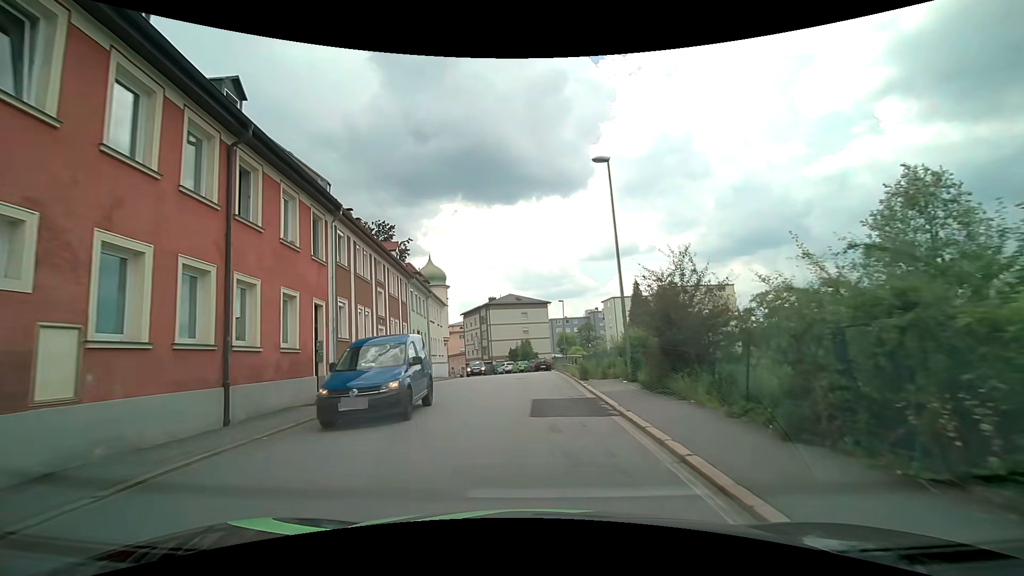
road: tertiary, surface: asphalt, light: Day
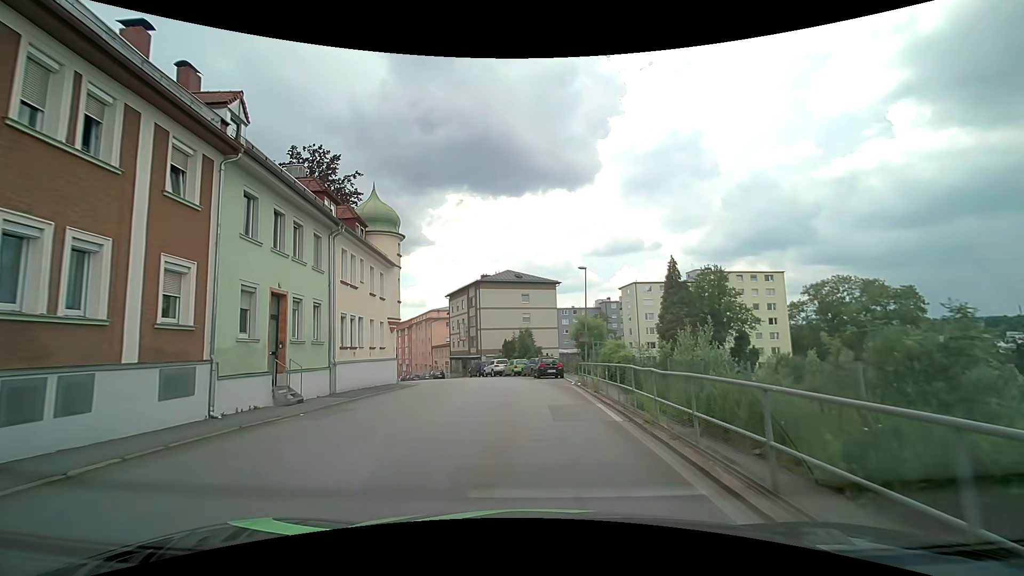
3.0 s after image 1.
(-0.2, +21.0) m; -1°
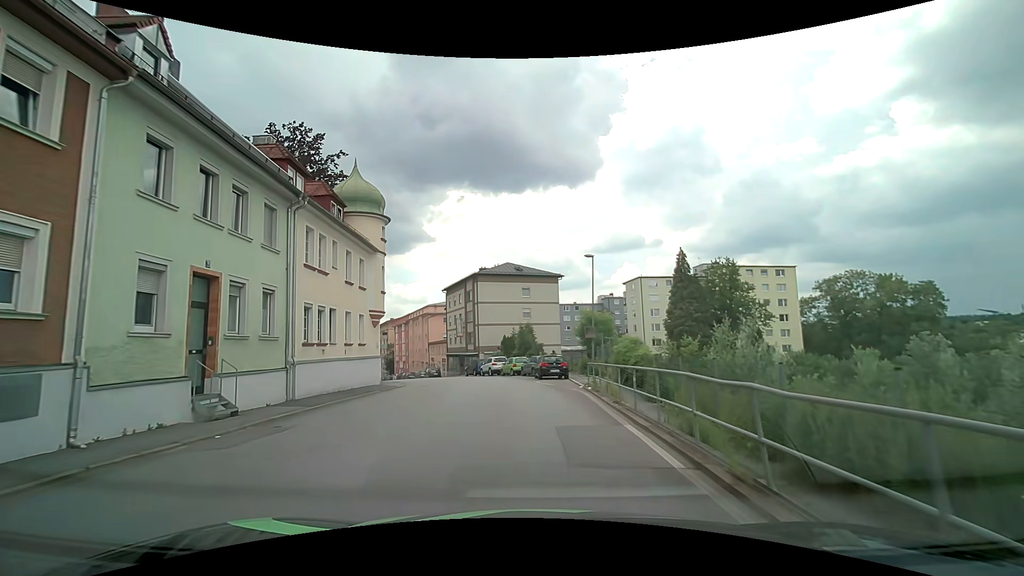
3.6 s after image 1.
(0.0, +3.8) m; +2°
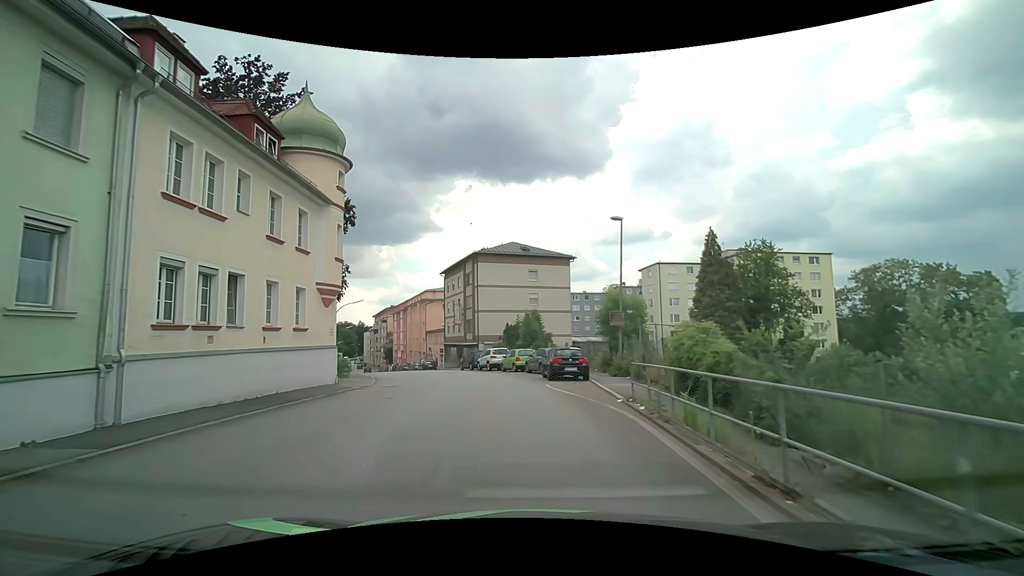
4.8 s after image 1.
(-0.2, +7.8) m; -2°
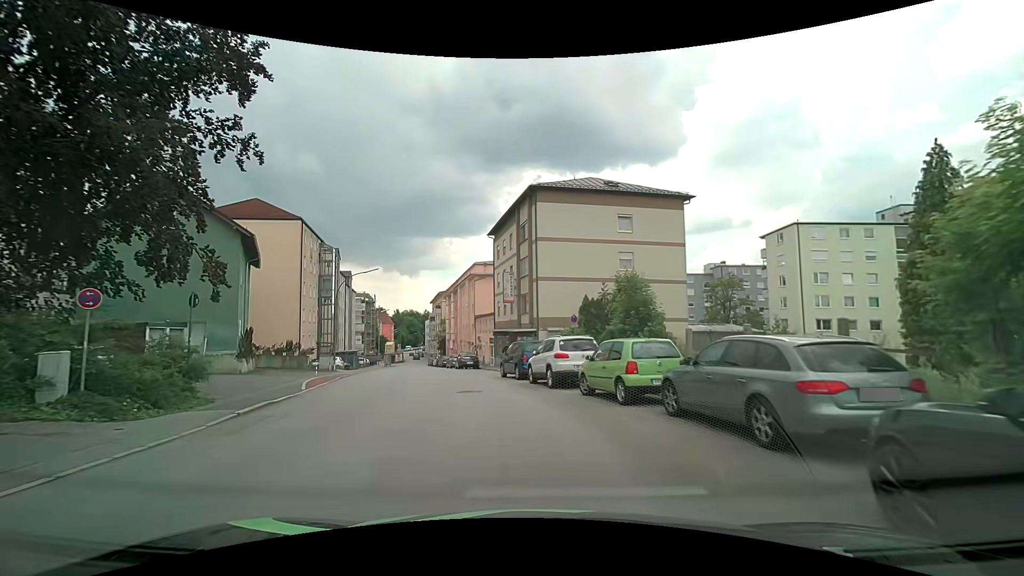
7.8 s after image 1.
(-1.2, +20.7) m; -8°
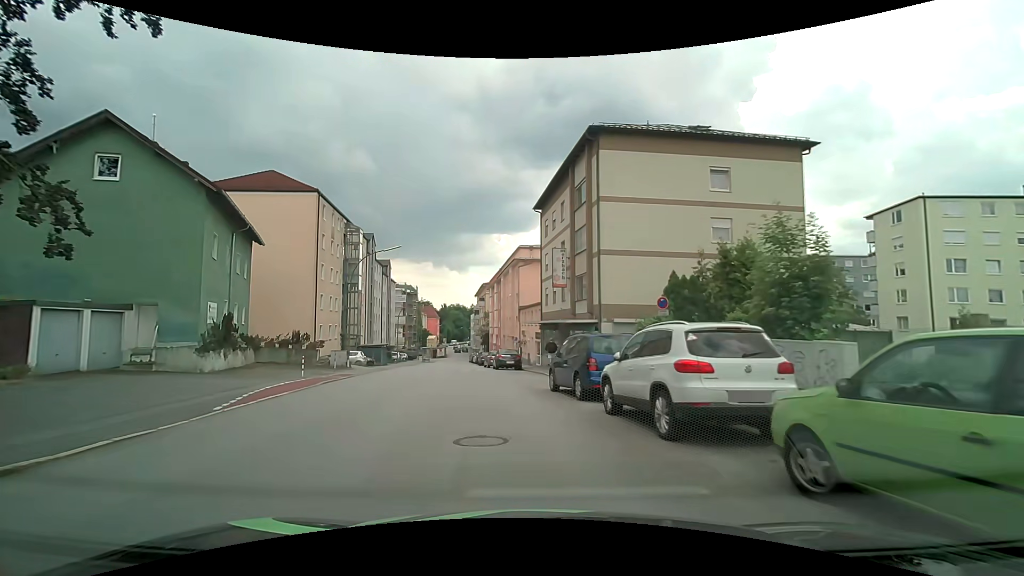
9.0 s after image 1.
(-0.3, +8.8) m; -5°
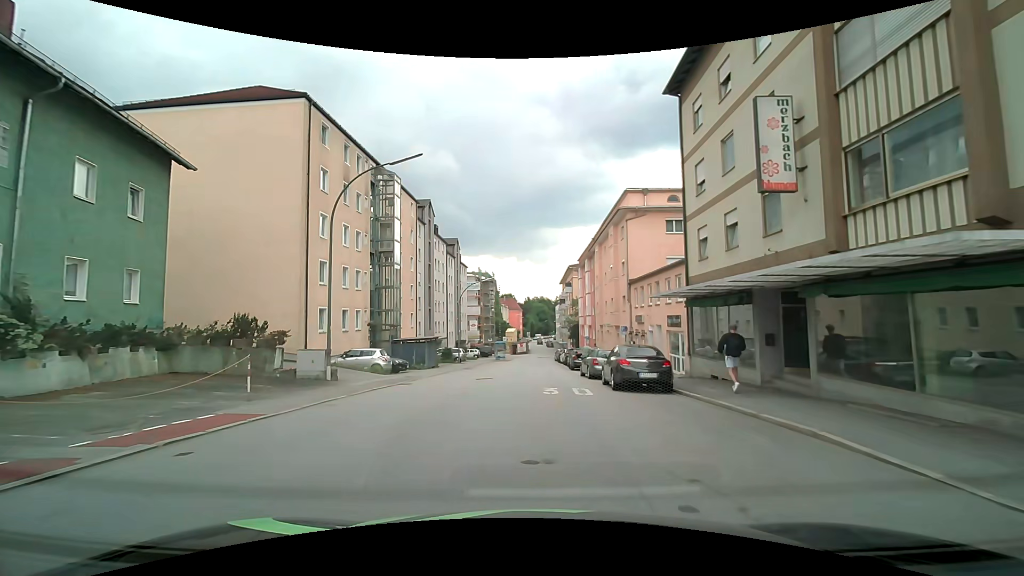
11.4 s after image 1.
(-1.9, +18.5) m; -10°
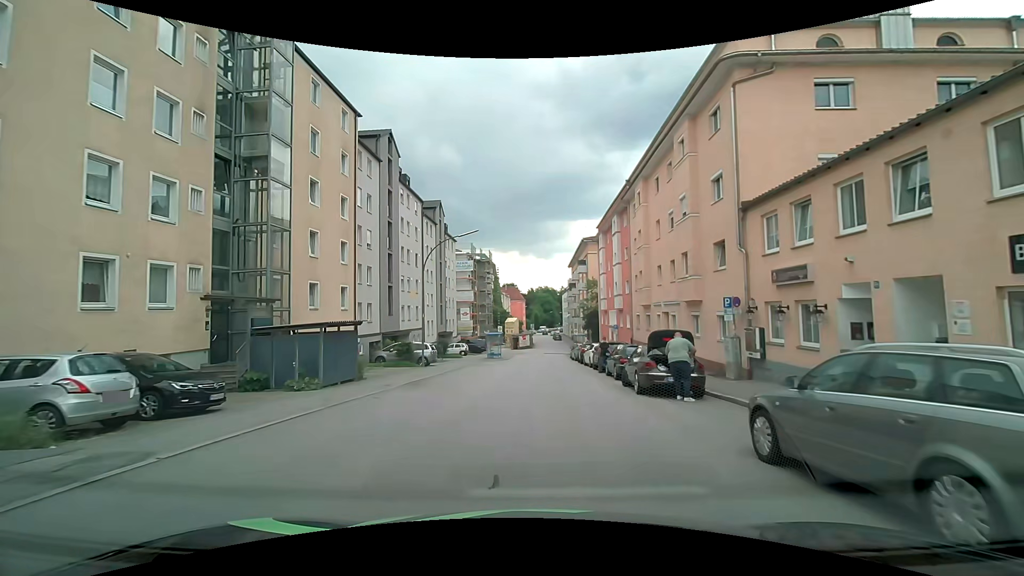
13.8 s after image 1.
(-0.3, +19.2) m; 0°
(0, +10) (0, +20) (0, +30) (+1, +40) (+1, +50) (+1, +60) (+2, +70) (+3, +80) (+3, +90) (+3, +100) m
